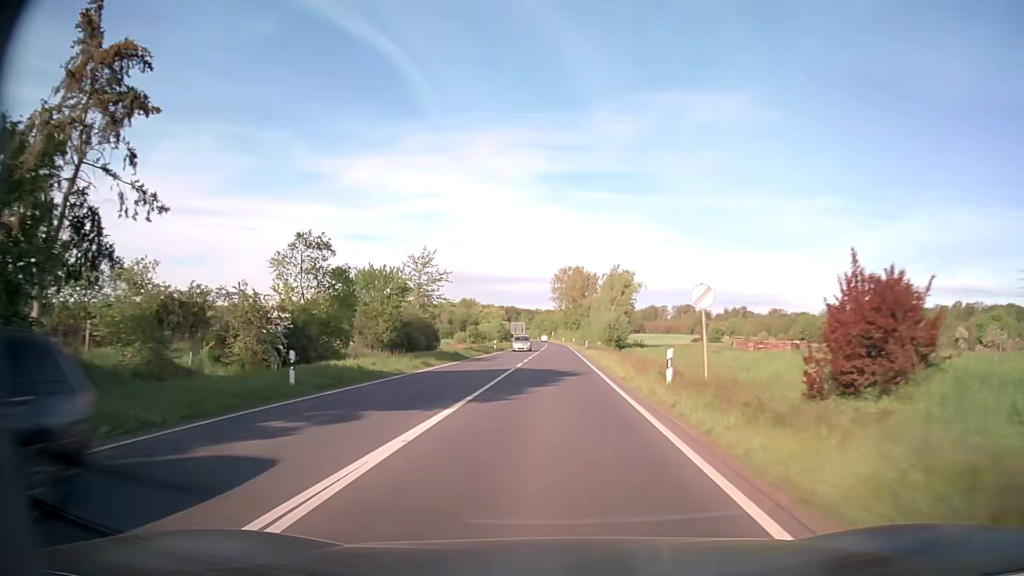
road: secondary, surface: asphalt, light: Day
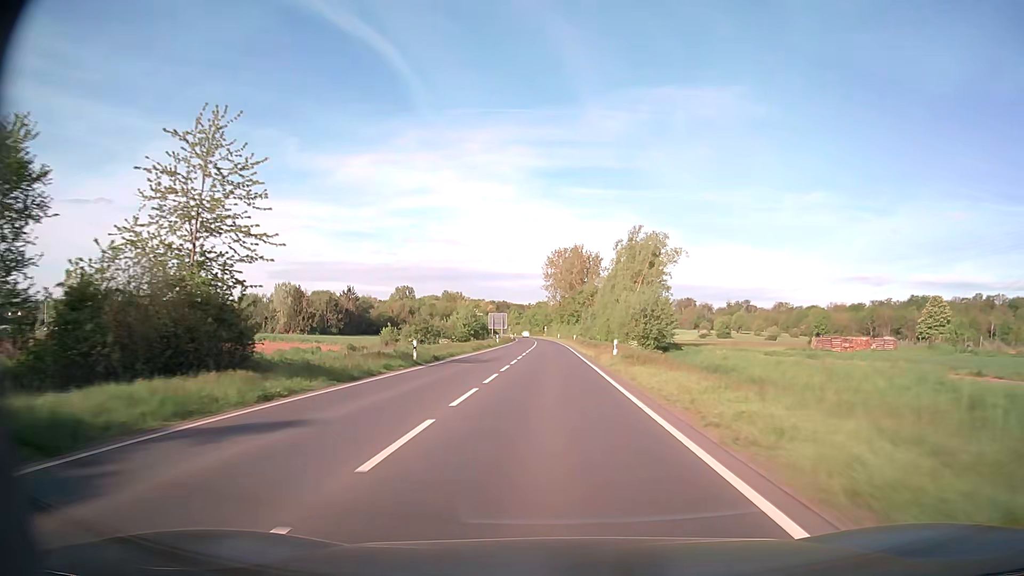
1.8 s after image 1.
(+0.4, +37.2) m; +1°
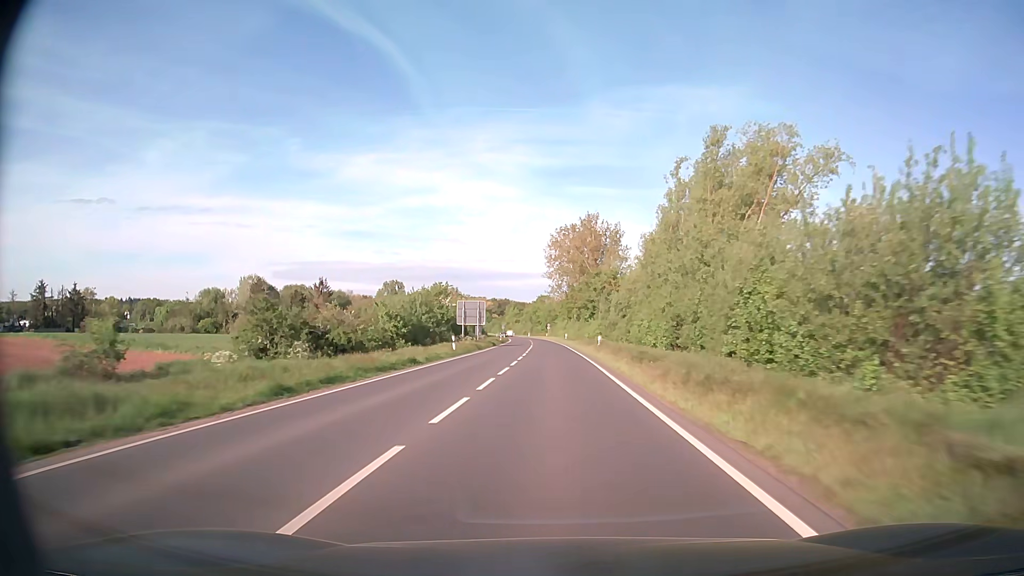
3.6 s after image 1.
(-0.1, +38.5) m; 0°
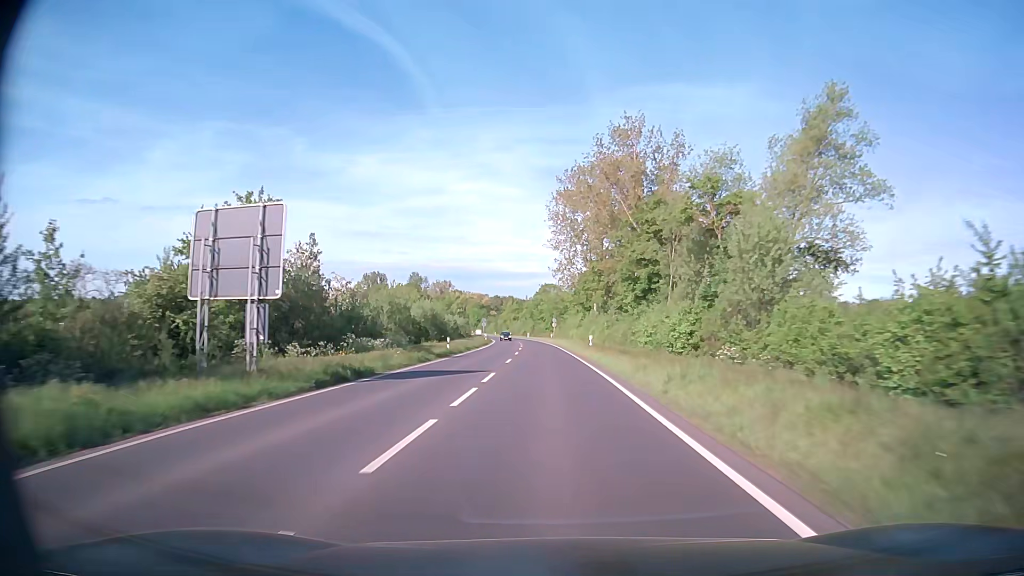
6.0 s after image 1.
(-0.1, +51.5) m; 0°
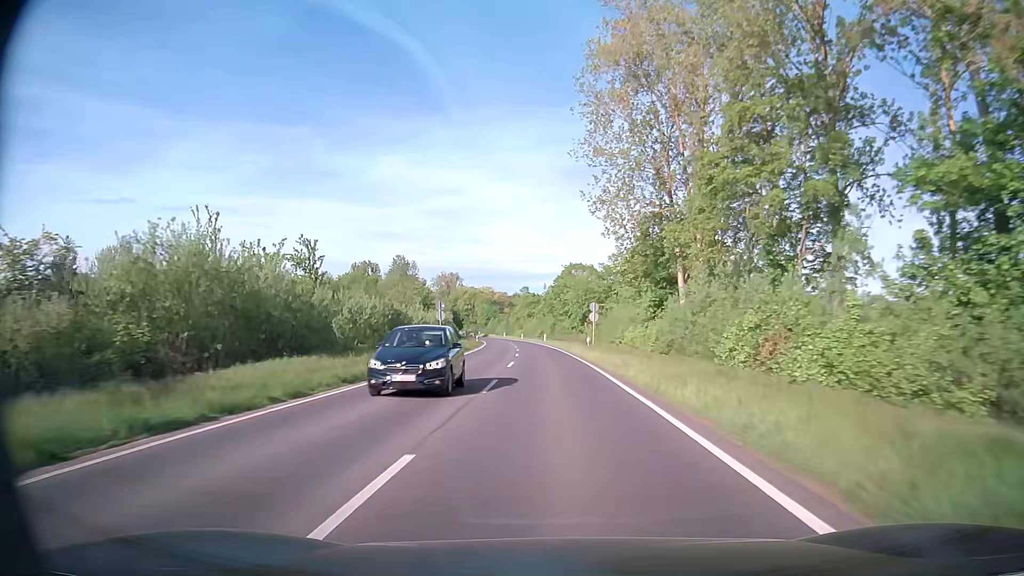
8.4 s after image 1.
(-1.1, +51.0) m; -2°
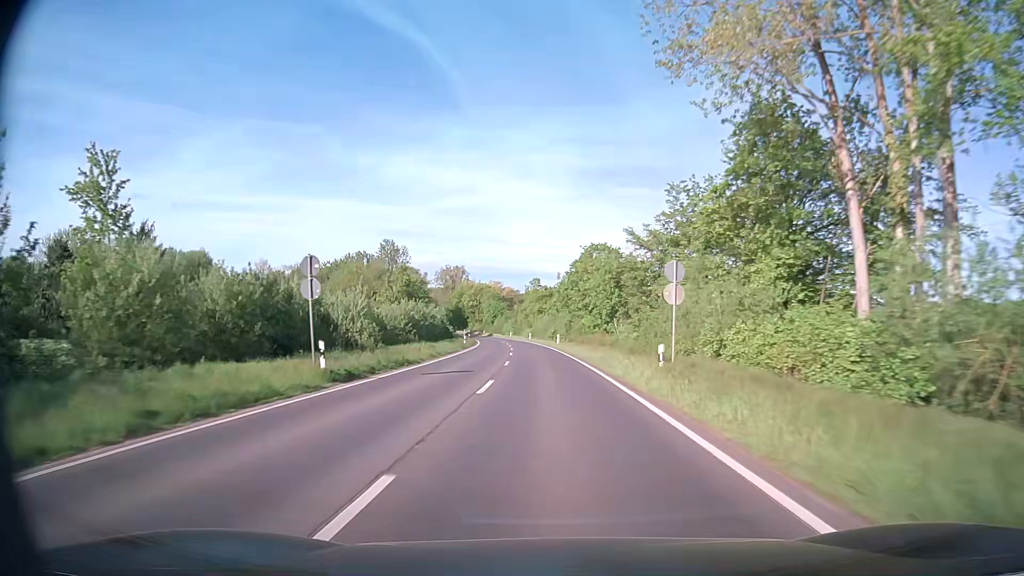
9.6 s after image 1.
(-0.3, +25.4) m; -1°
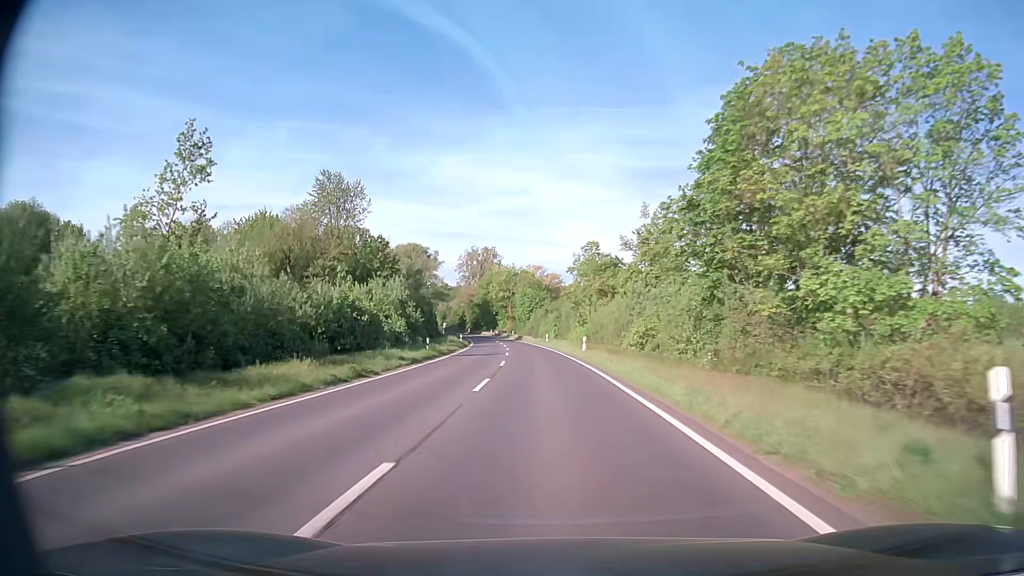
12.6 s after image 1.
(-2.1, +63.4) m; -4°
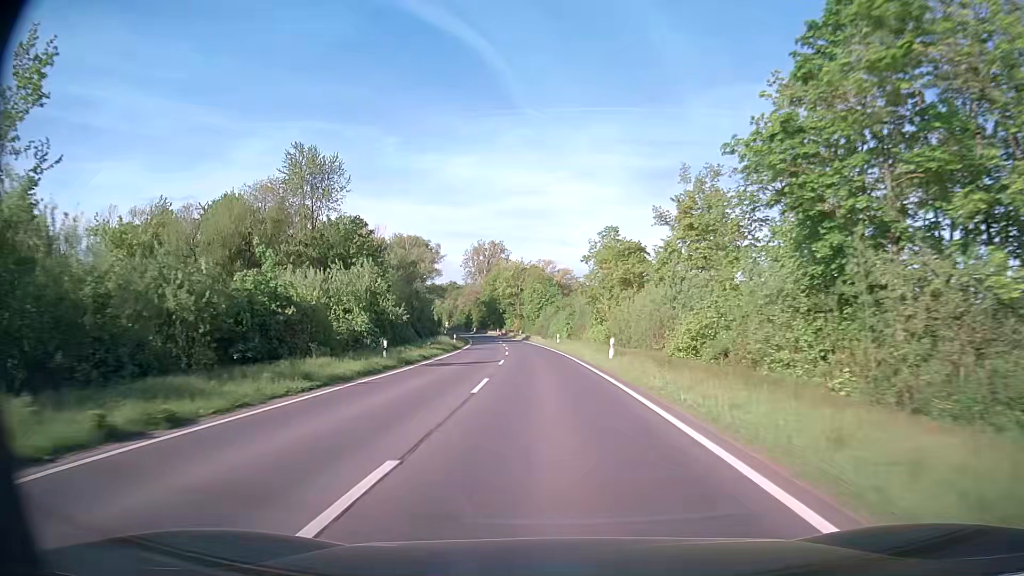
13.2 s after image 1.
(-0.1, +12.7) m; -1°
(0, +10) (0, +20) (-1, +30) (-1, +40) (-2, +50) (-3, +60) (-3, +70) (-4, +80) (-6, +90) (-7, +100) m
